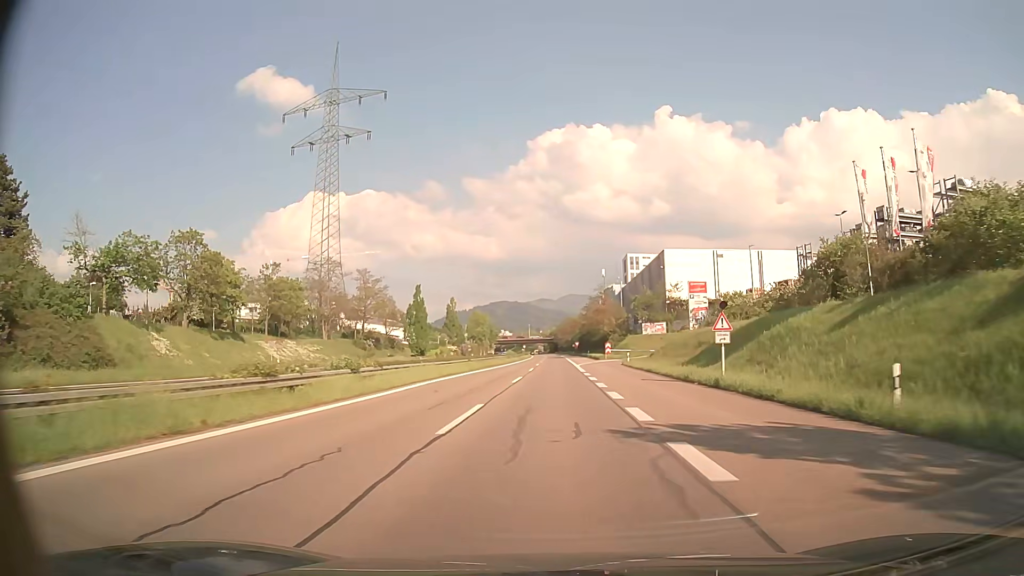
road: trunk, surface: asphalt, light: Day
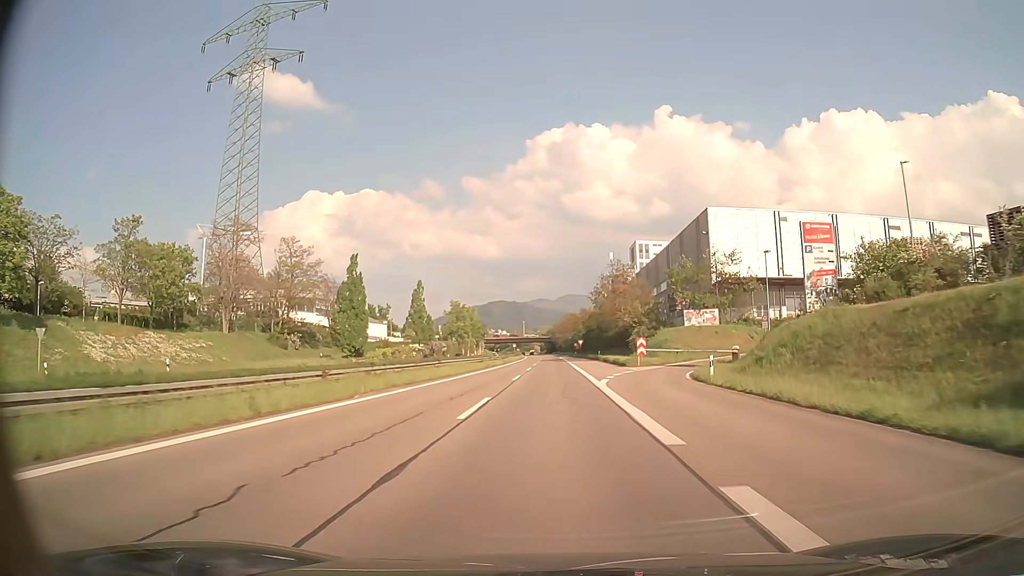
(+0.2, +33.3) m; 0°
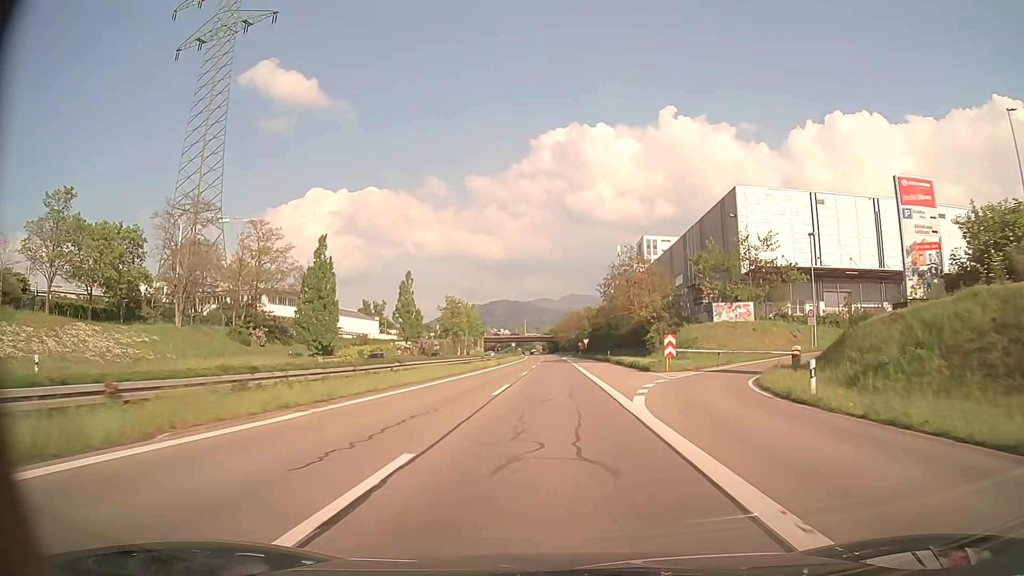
(0.0, +11.0) m; 0°
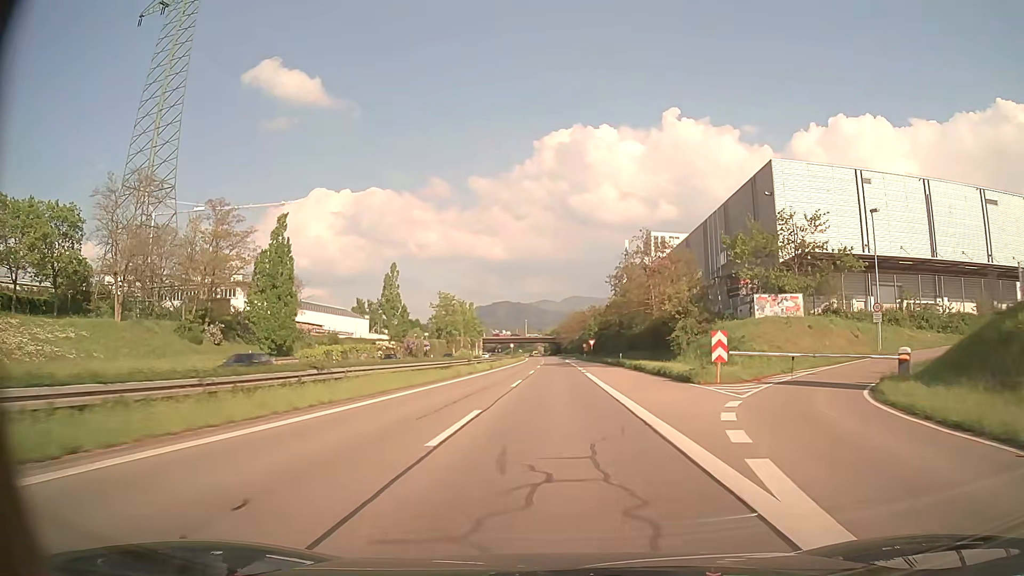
(0.0, +10.9) m; 0°
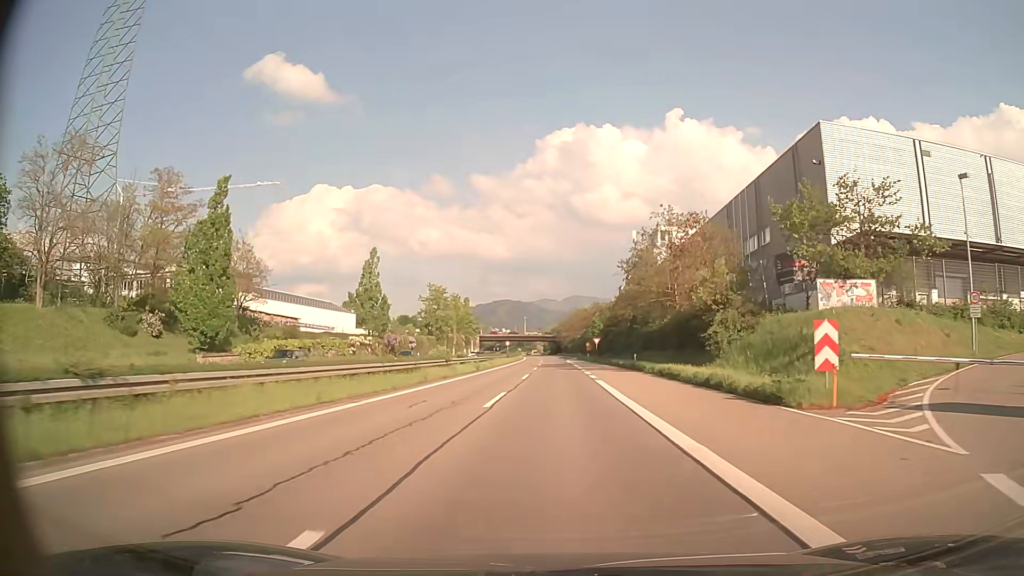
(0.0, +10.8) m; 0°
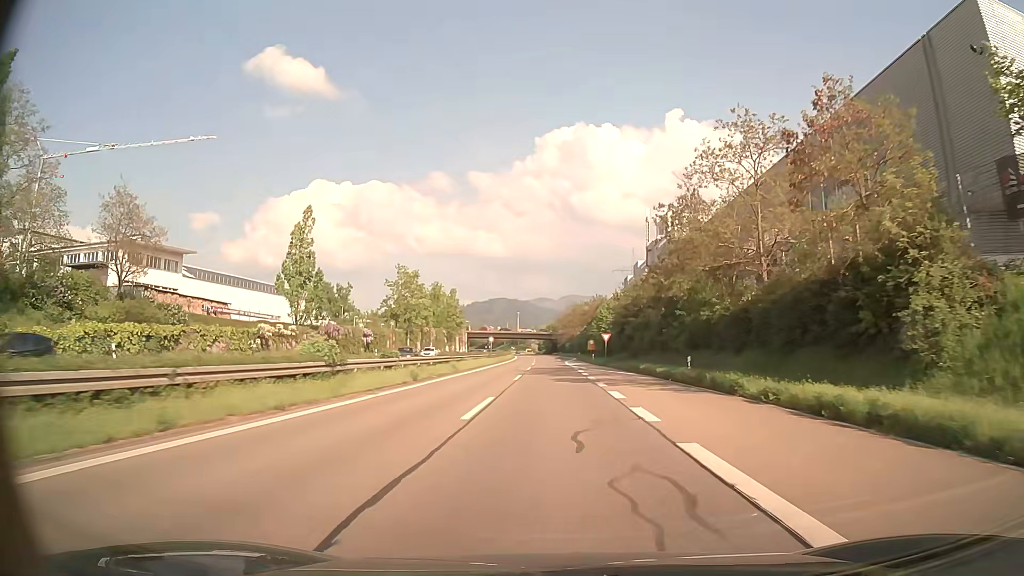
(+0.2, +21.4) m; +1°
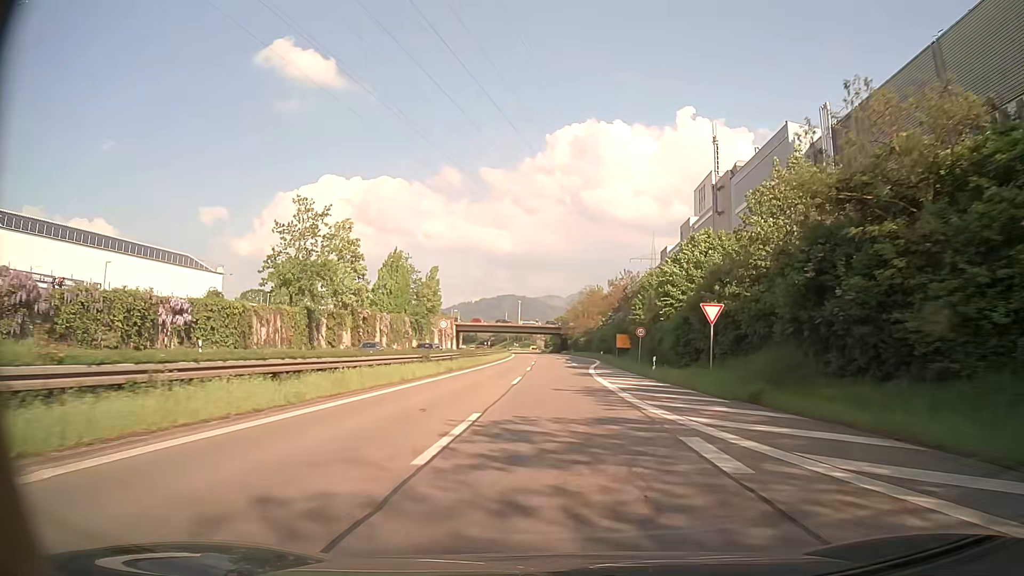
(-0.2, +41.3) m; -1°
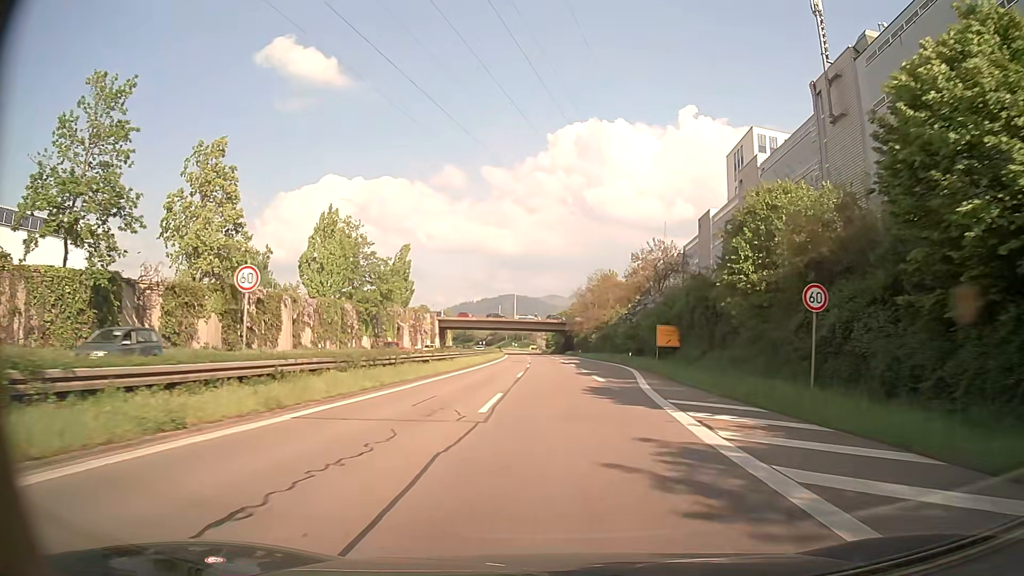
(0.0, +28.5) m; 0°
(0, +10) (0, +20) (0, +30) (0, +40) (0, +50) (-1, +60) (-1, +70) (-1, +80) (-1, +90) (-2, +100) m
